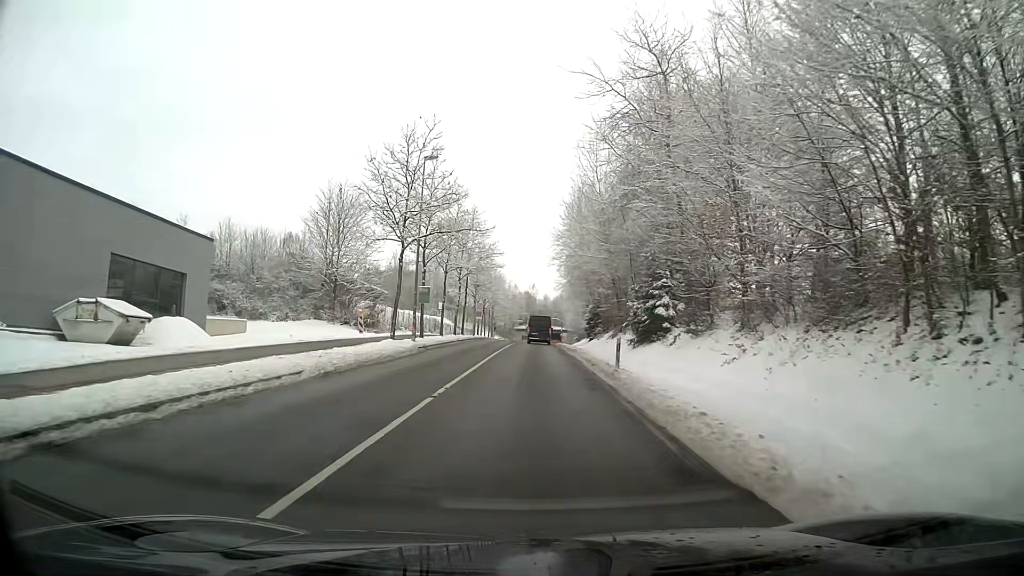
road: secondary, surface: asphalt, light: Day
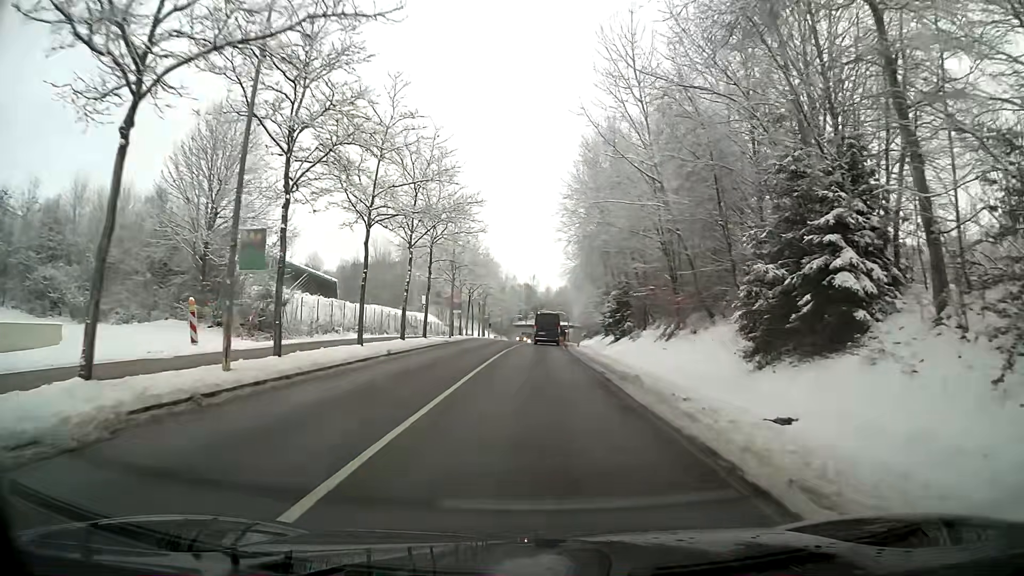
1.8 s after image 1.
(0.0, +22.6) m; 0°
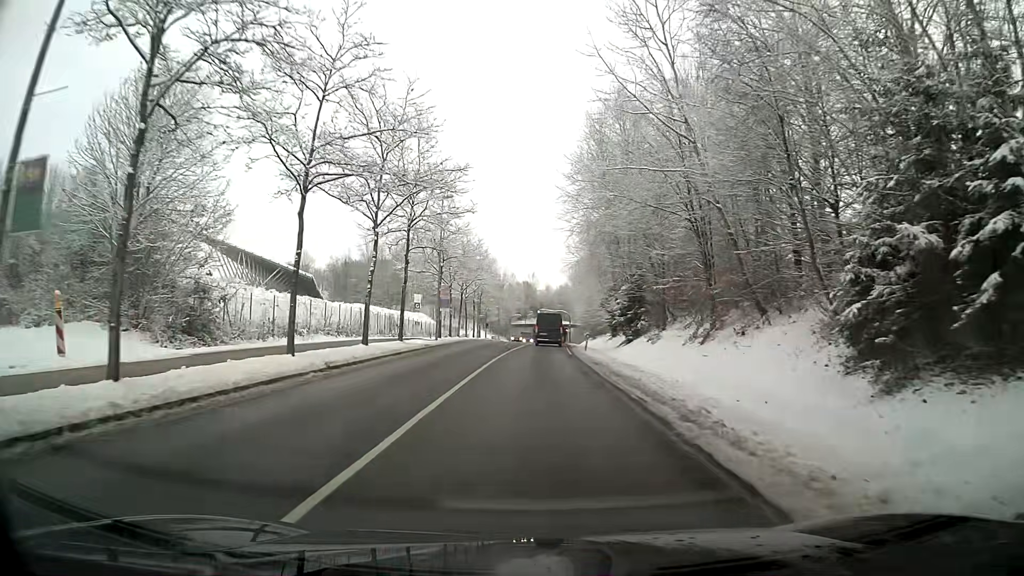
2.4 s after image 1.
(0.0, +7.2) m; 0°
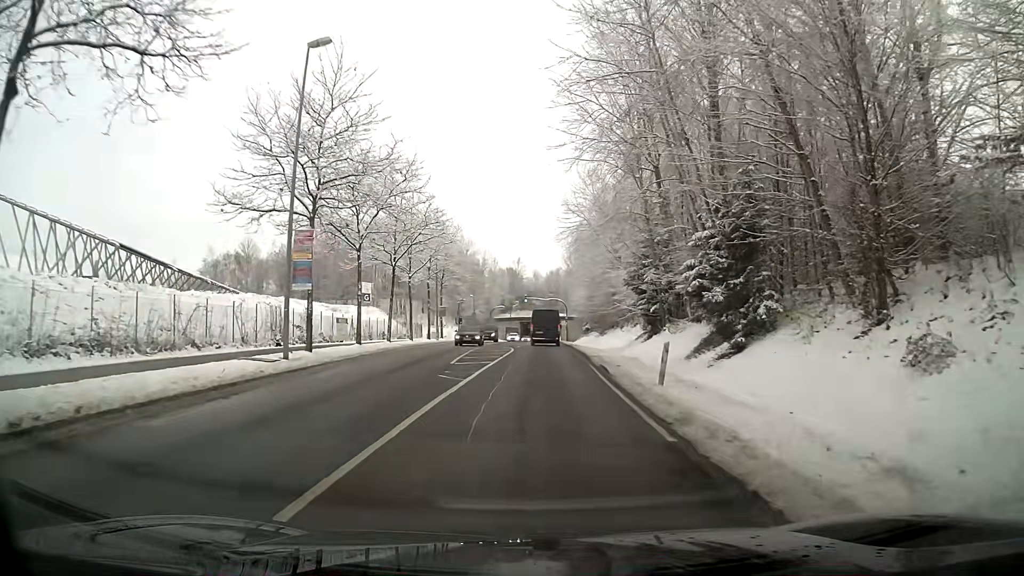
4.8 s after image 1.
(+0.2, +27.1) m; +1°
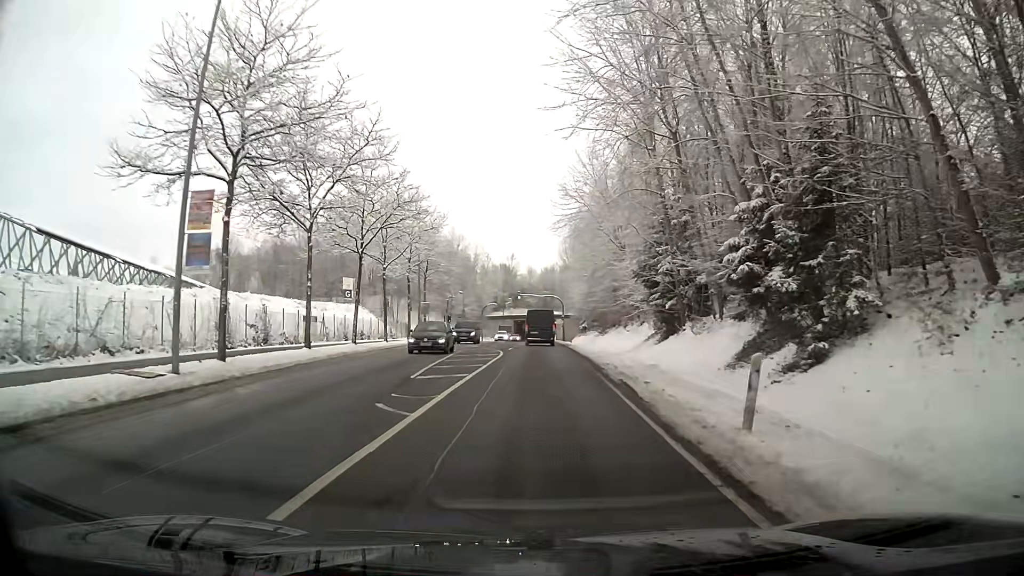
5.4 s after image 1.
(0.0, +6.3) m; 0°
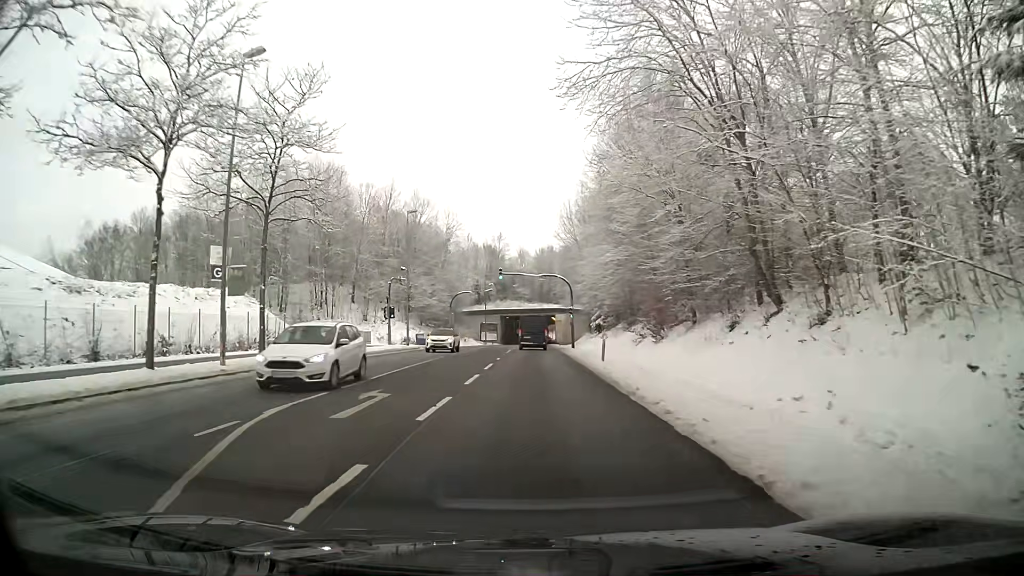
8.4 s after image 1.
(-0.1, +33.3) m; 0°
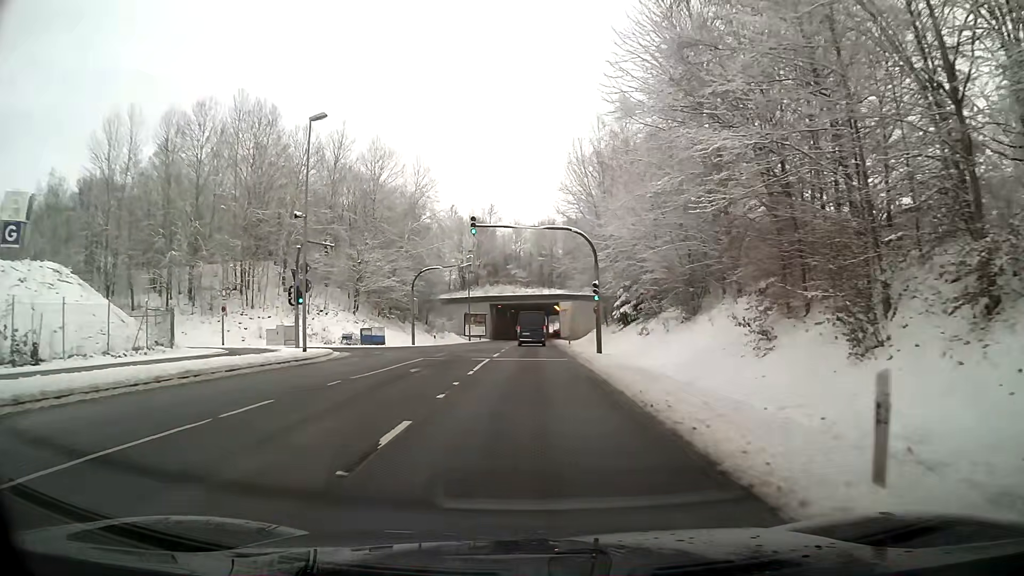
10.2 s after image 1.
(0.0, +22.8) m; 0°
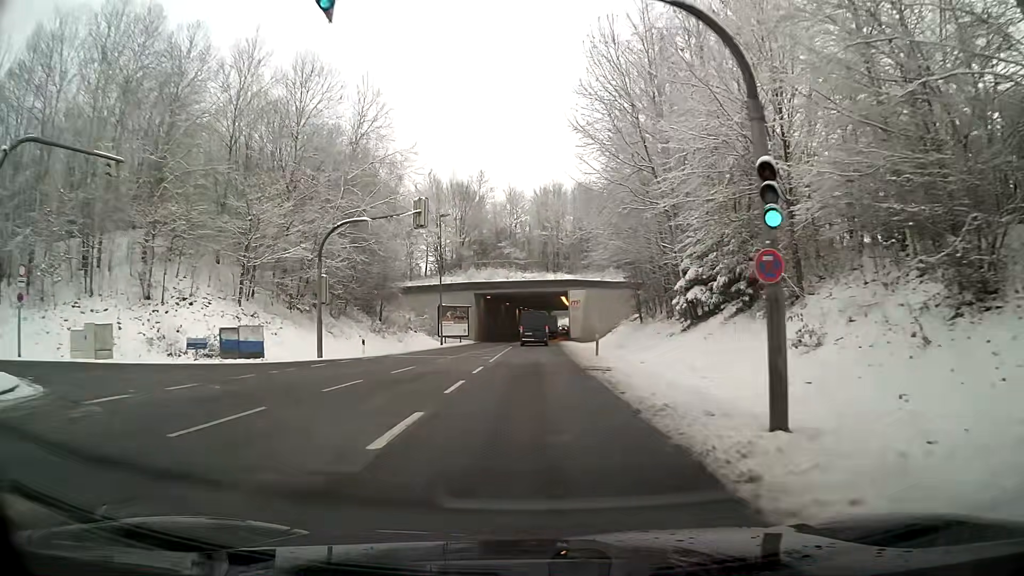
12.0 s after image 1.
(+0.1, +23.1) m; 0°
